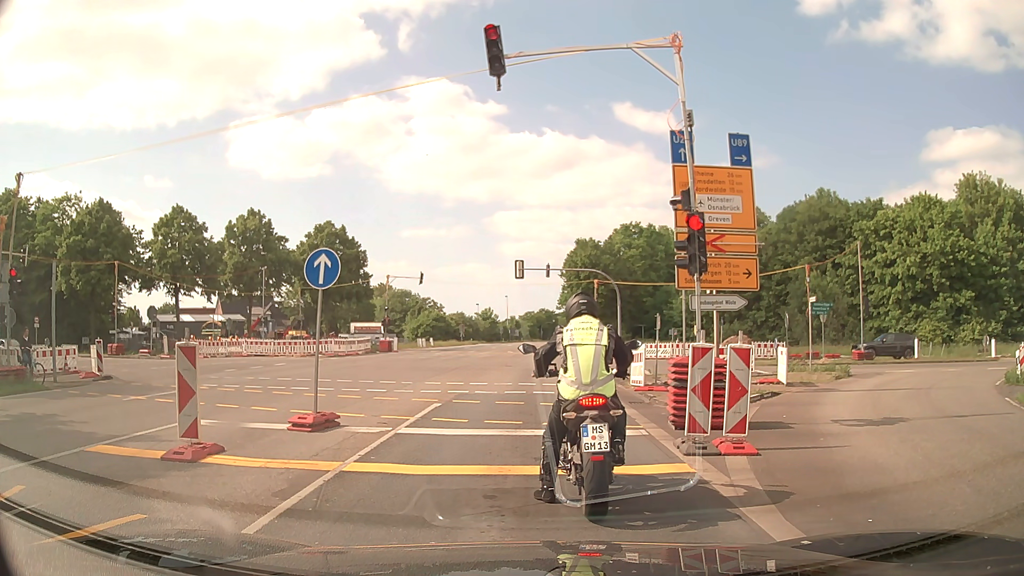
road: primary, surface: asphalt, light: Day
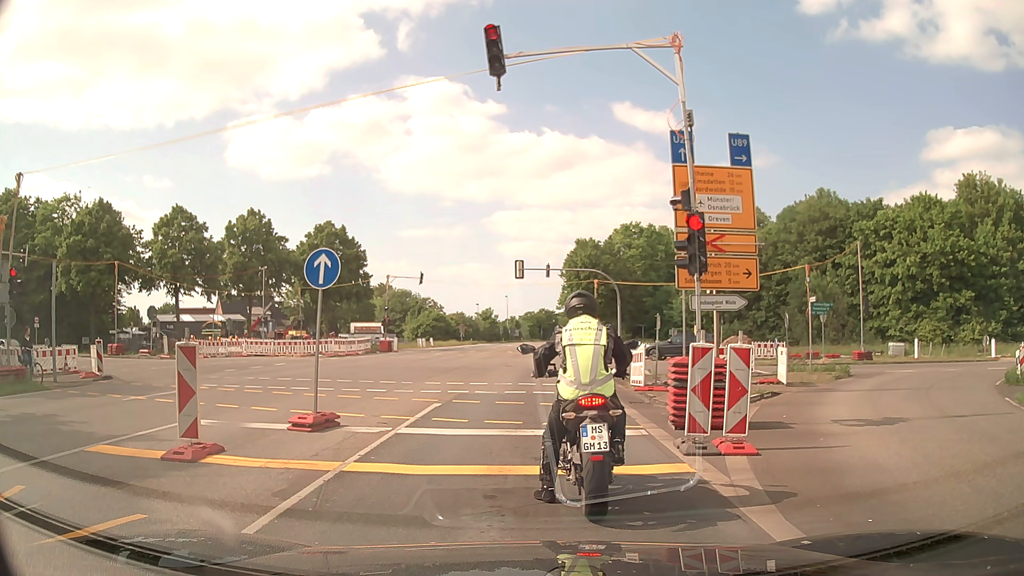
(0.0, 0.0) m; 0°
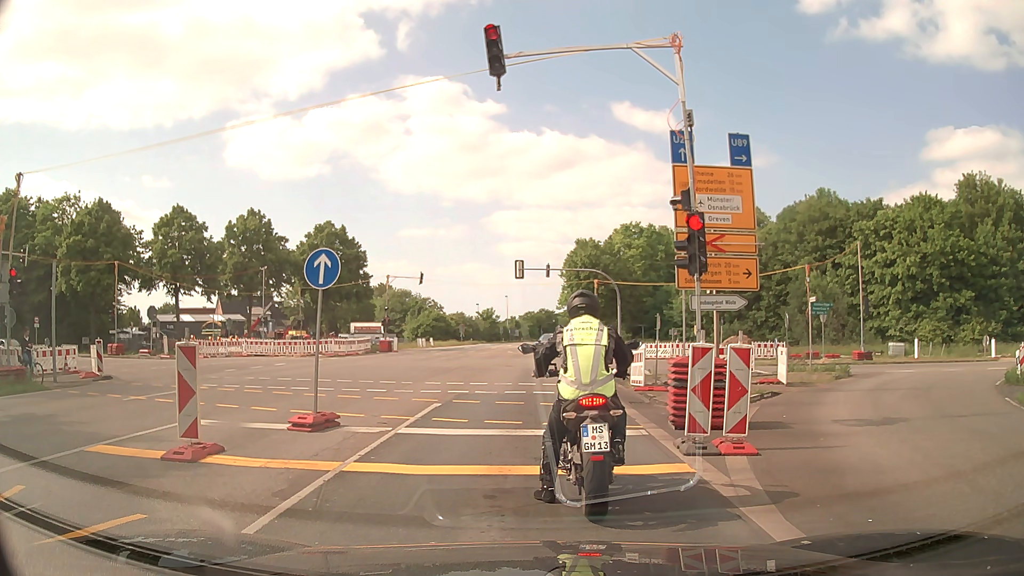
(0.0, 0.0) m; 0°
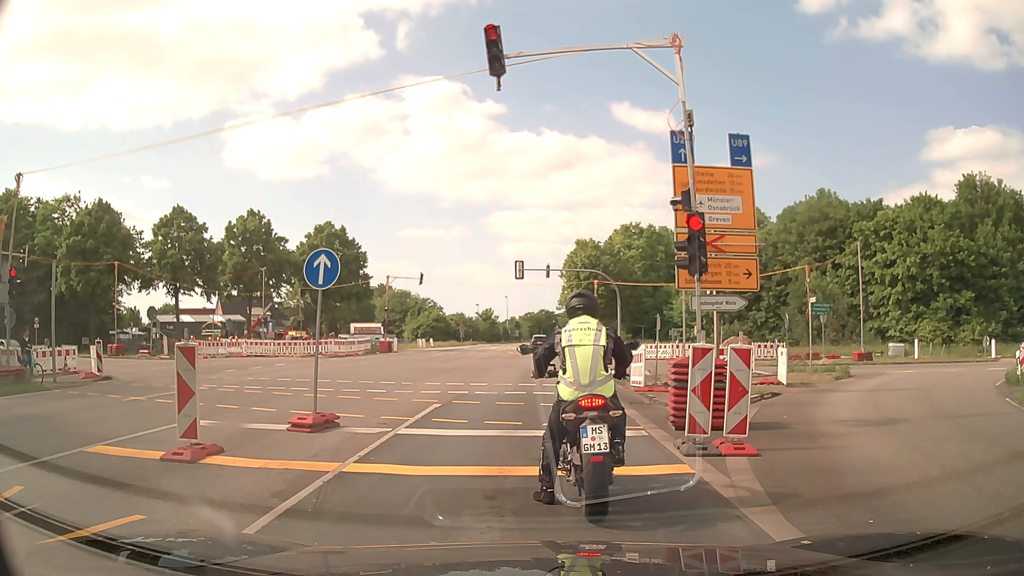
(0.0, 0.0) m; 0°
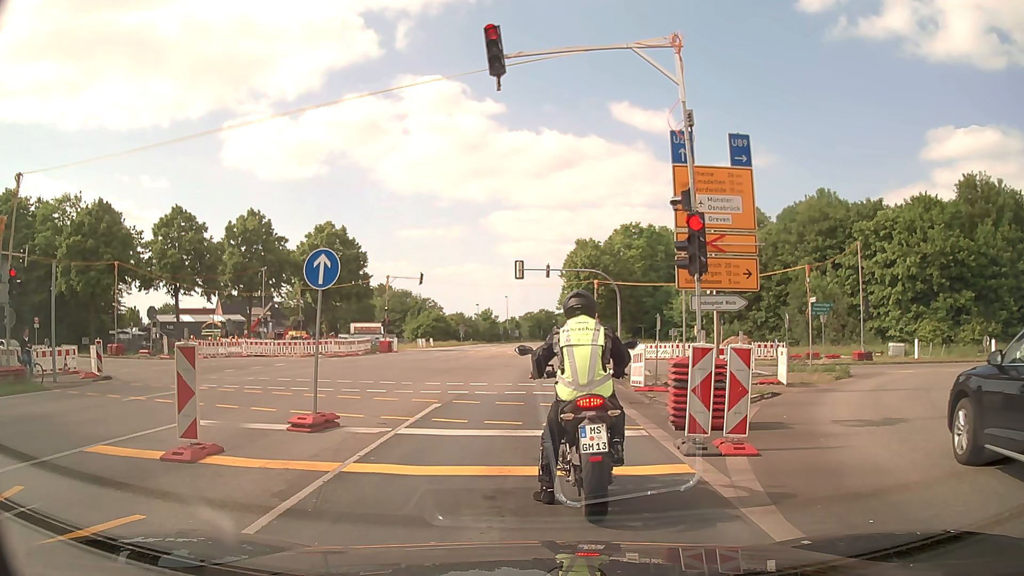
(0.0, 0.0) m; 0°
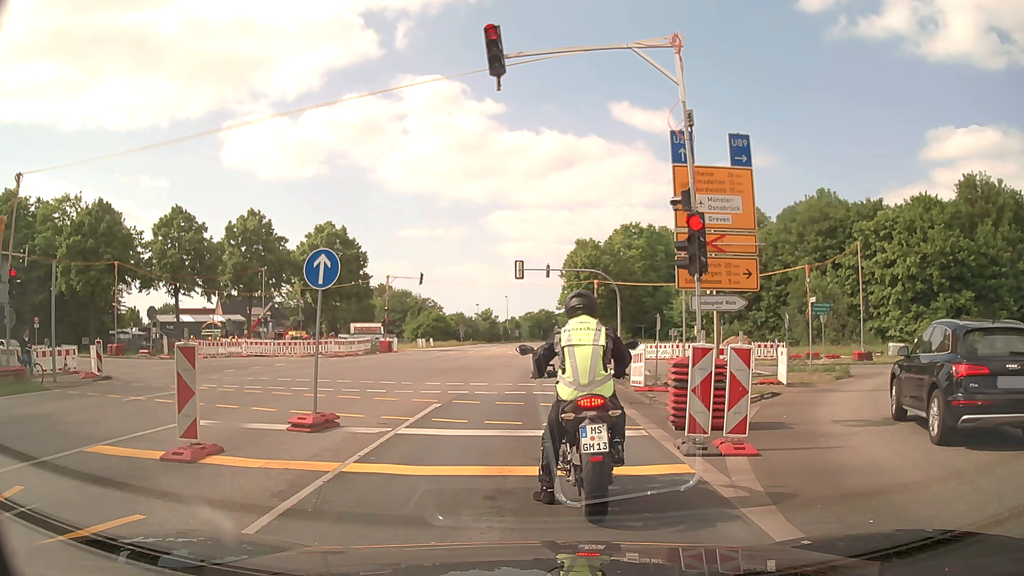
(0.0, 0.0) m; 0°
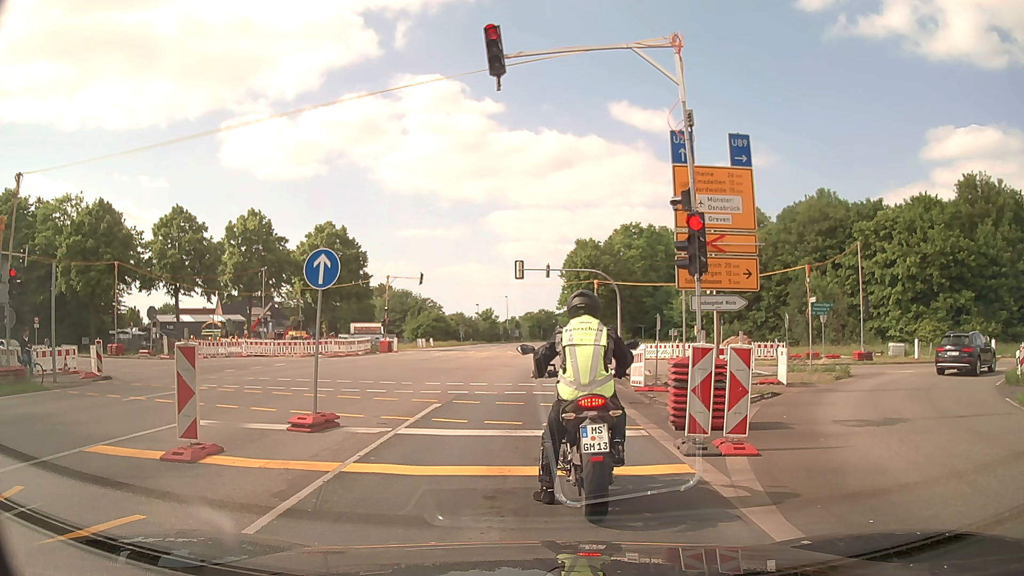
(0.0, 0.0) m; 0°
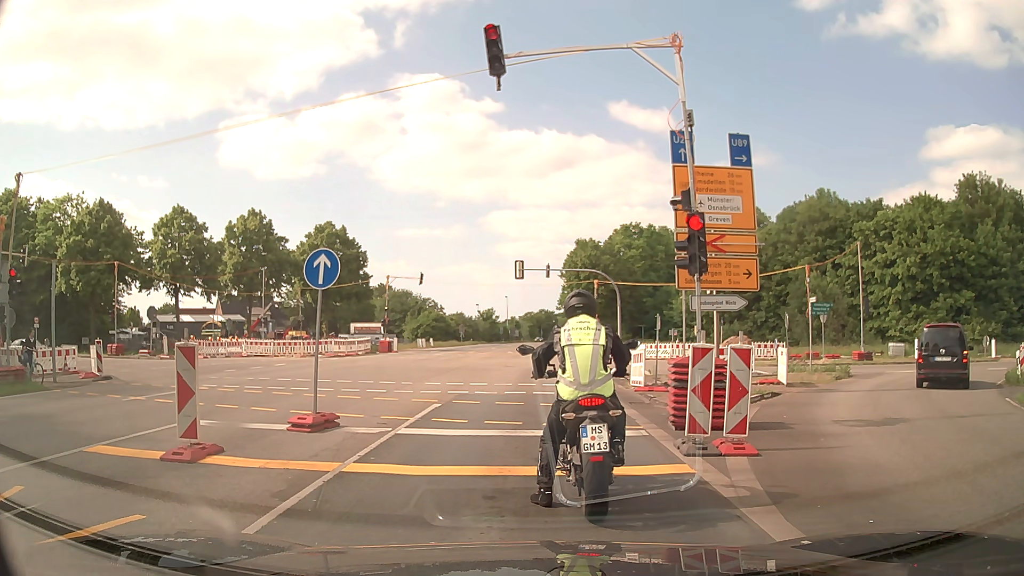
(0.0, 0.0) m; 0°
